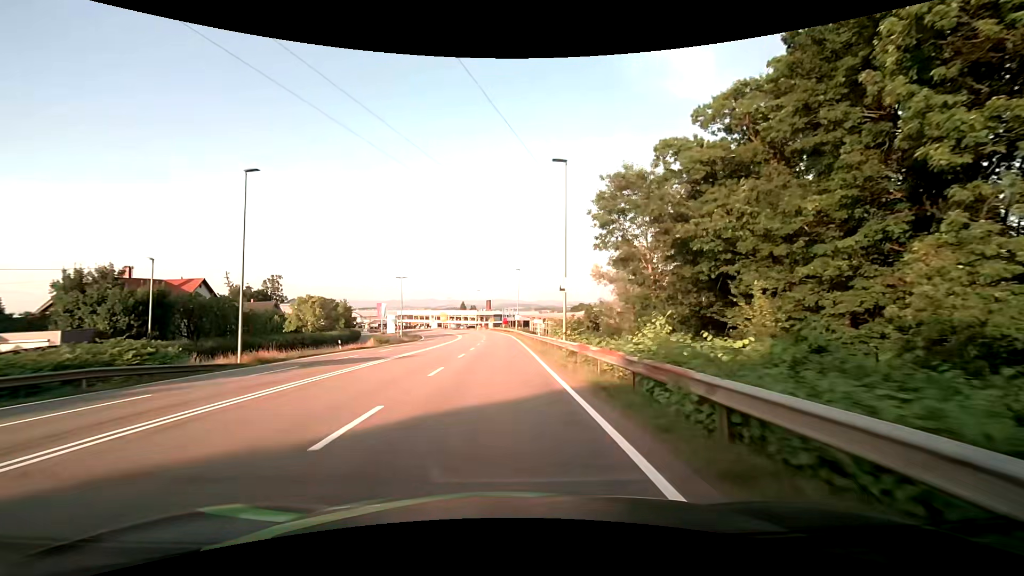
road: secondary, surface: asphalt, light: Day
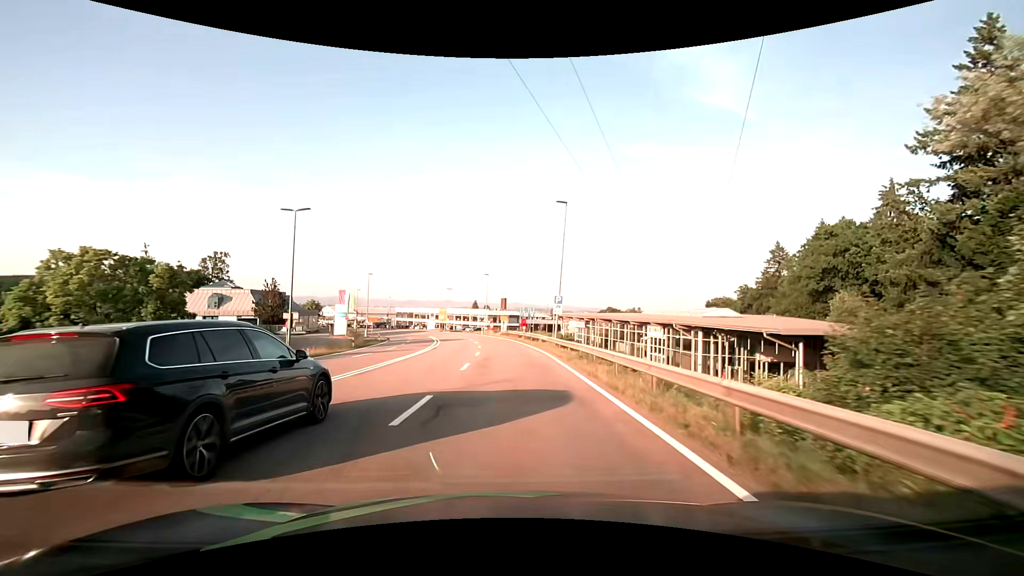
(-0.6, +43.3) m; -2°
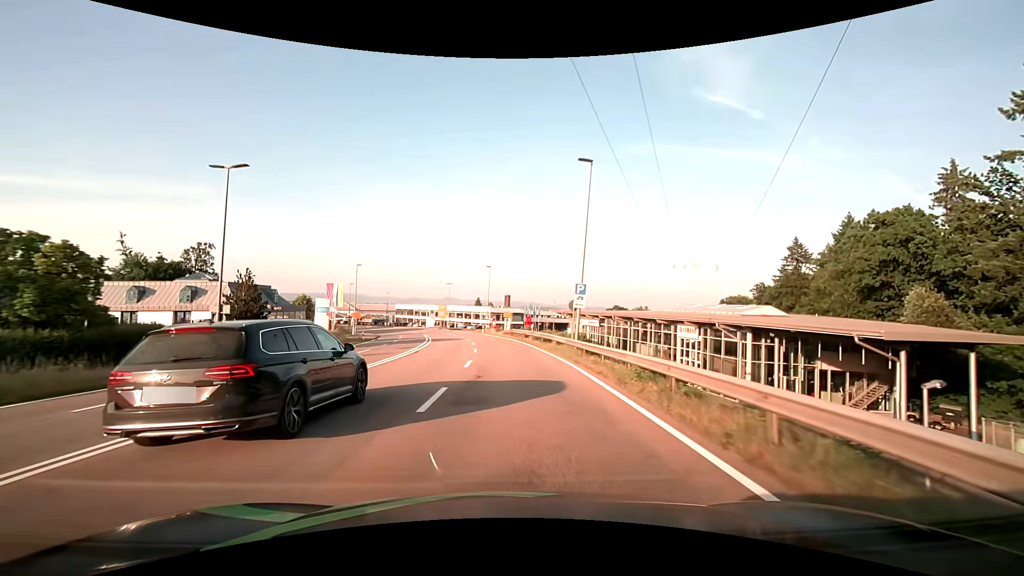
(0.0, +8.5) m; -1°
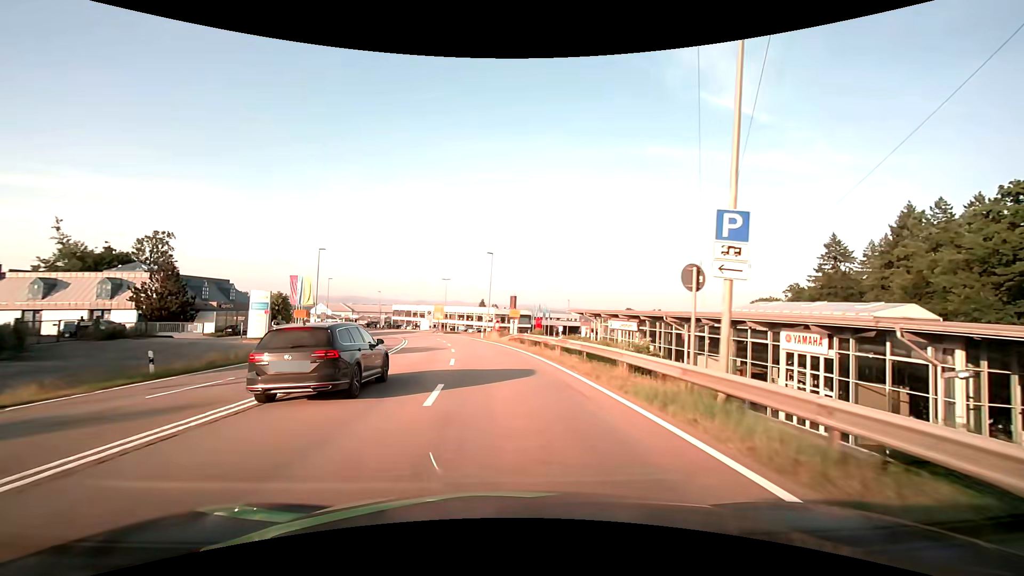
(0.0, +16.7) m; -1°
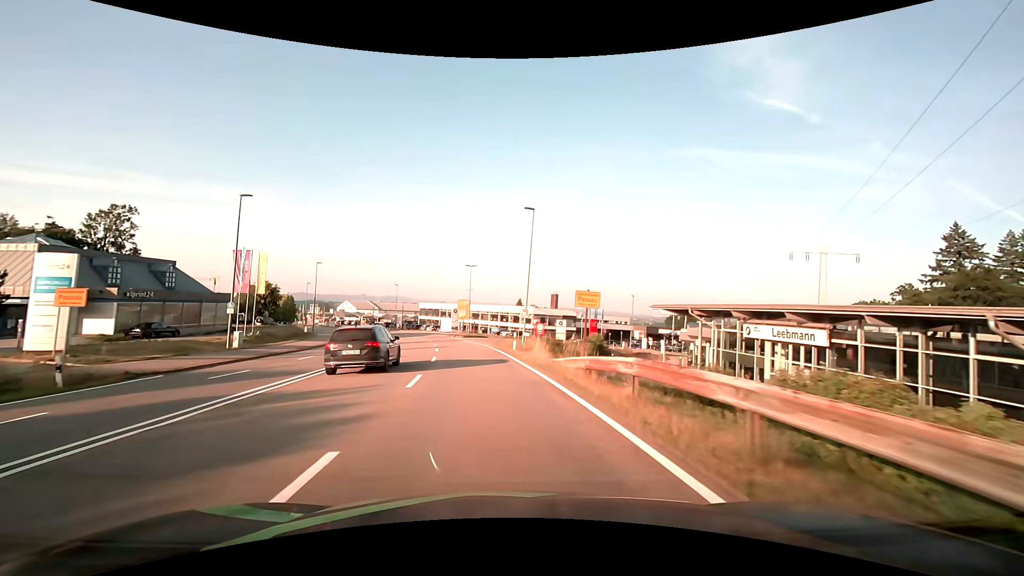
(-0.7, +24.0) m; -4°
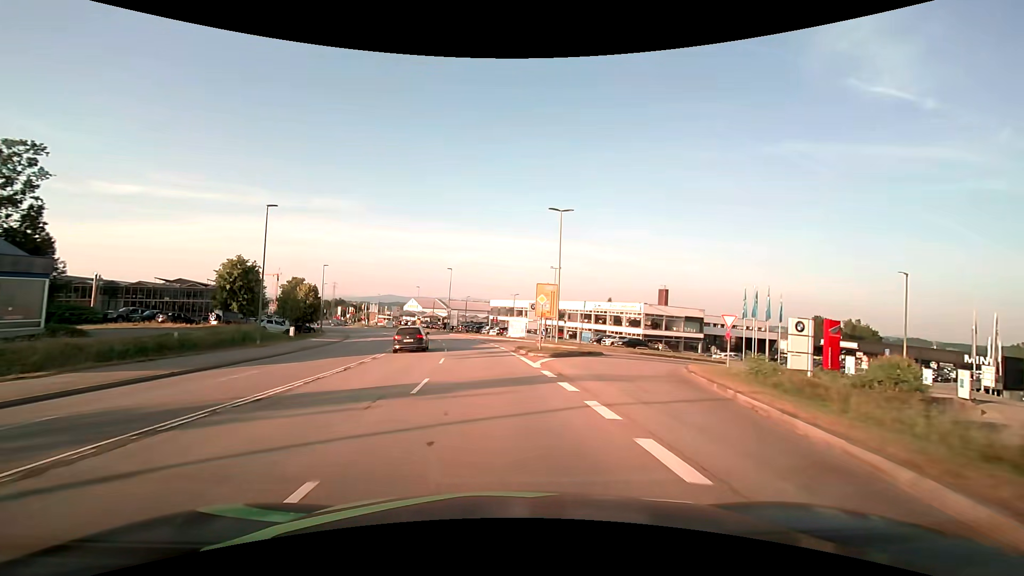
(-3.1, +36.5) m; -9°
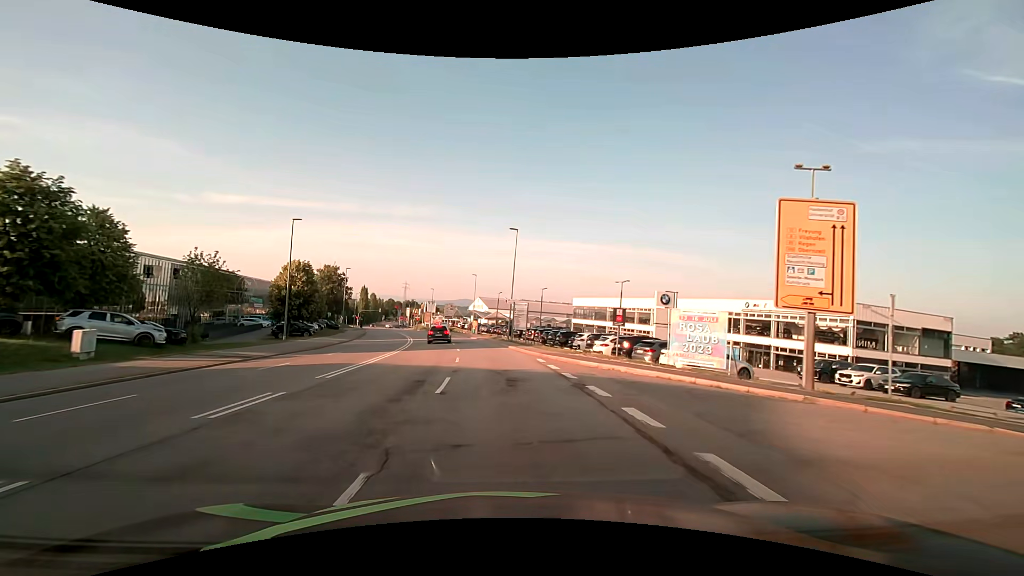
(-2.9, +35.5) m; -9°
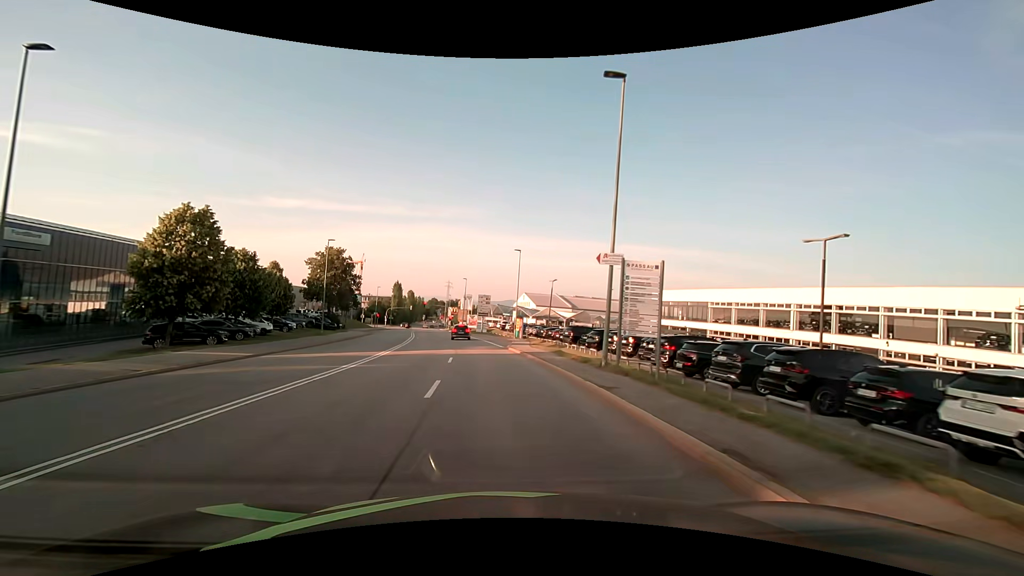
(-1.2, +28.1) m; -5°
(0, +10) (-1, +20) (-2, +30) (-3, +40) (-4, +50) (-6, +60) (-7, +70) (-9, +79) (-11, +89) (-12, +99) m
